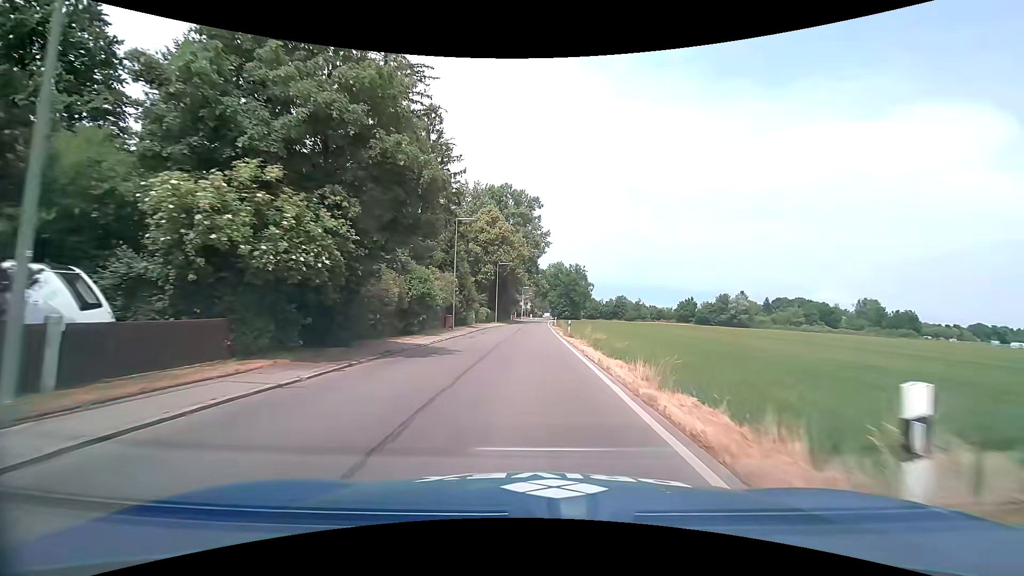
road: tertiary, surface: asphalt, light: Day
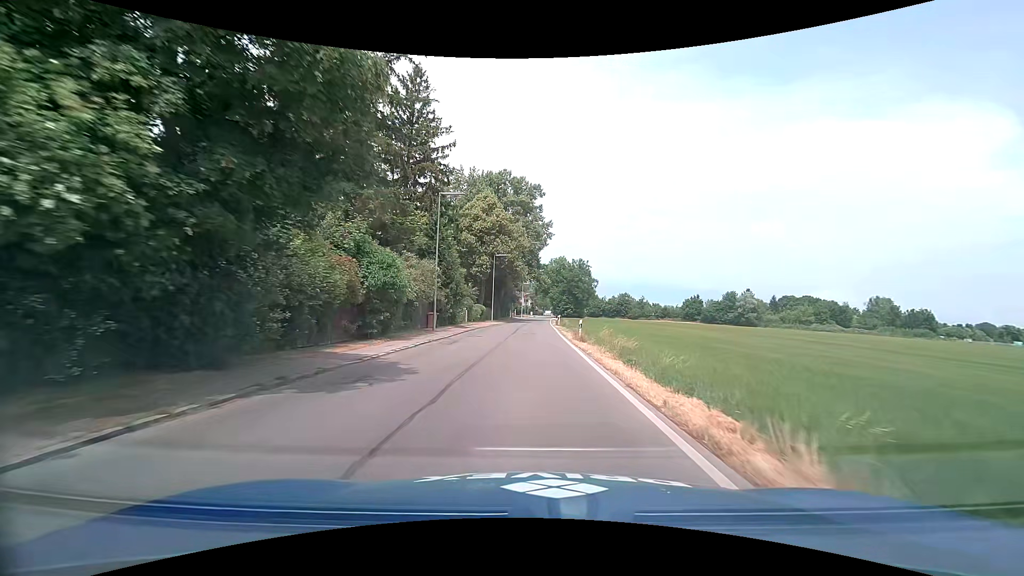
(0.0, +7.2) m; 0°
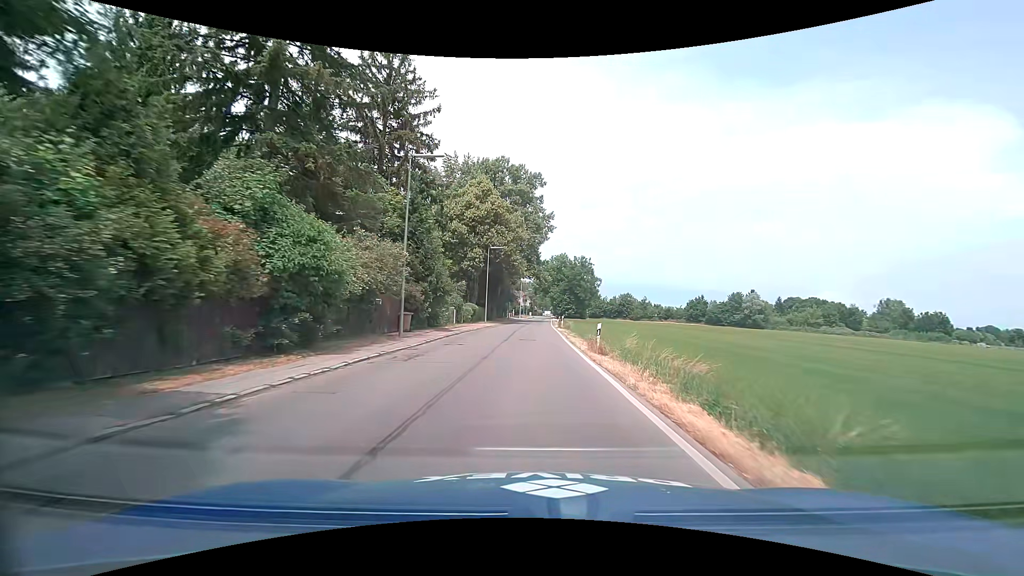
(0.0, +7.3) m; +1°
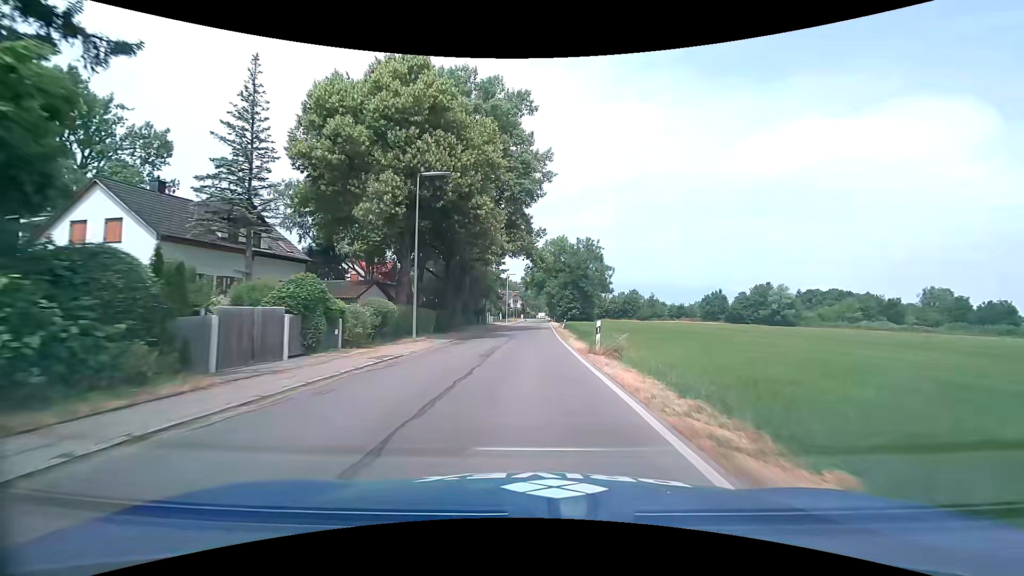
(+0.1, +29.5) m; 0°
(0, +10) (0, +20) (0, +30) (0, +40) (+1, +50) (+1, +60) (+1, +70) (+1, +80) (+2, +90) (+2, +100) m
